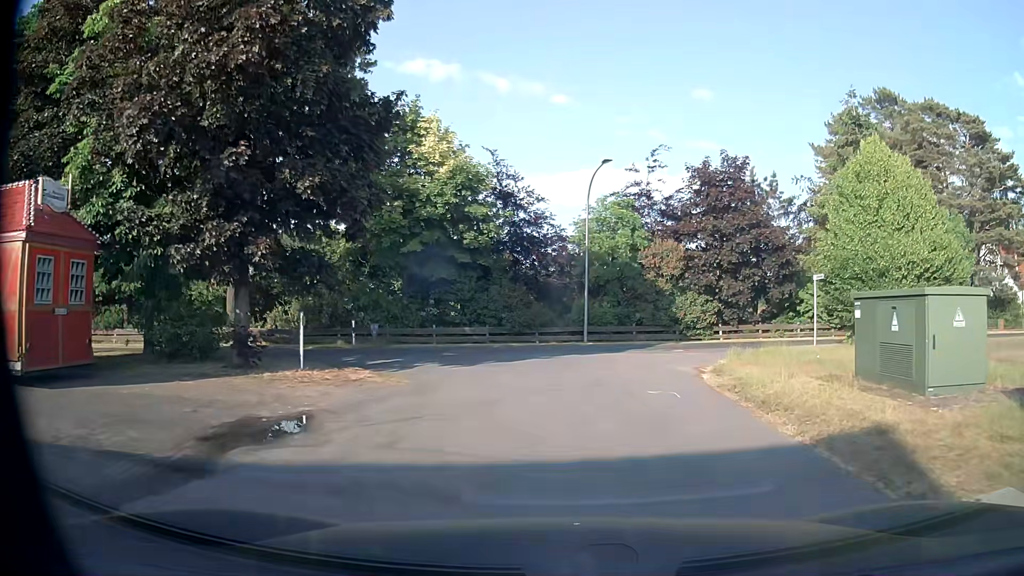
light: Day
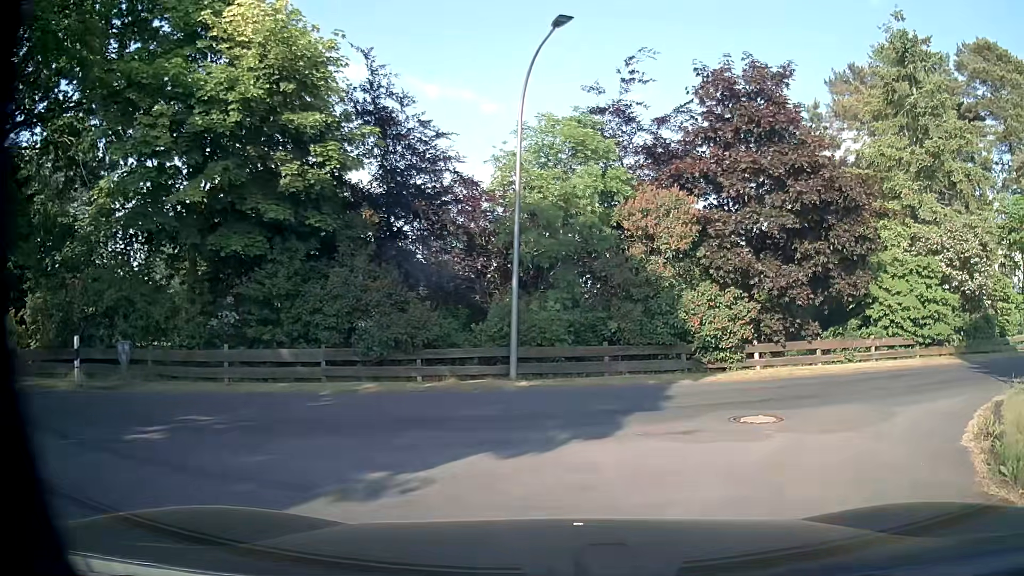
(+0.3, +13.5) m; +7°
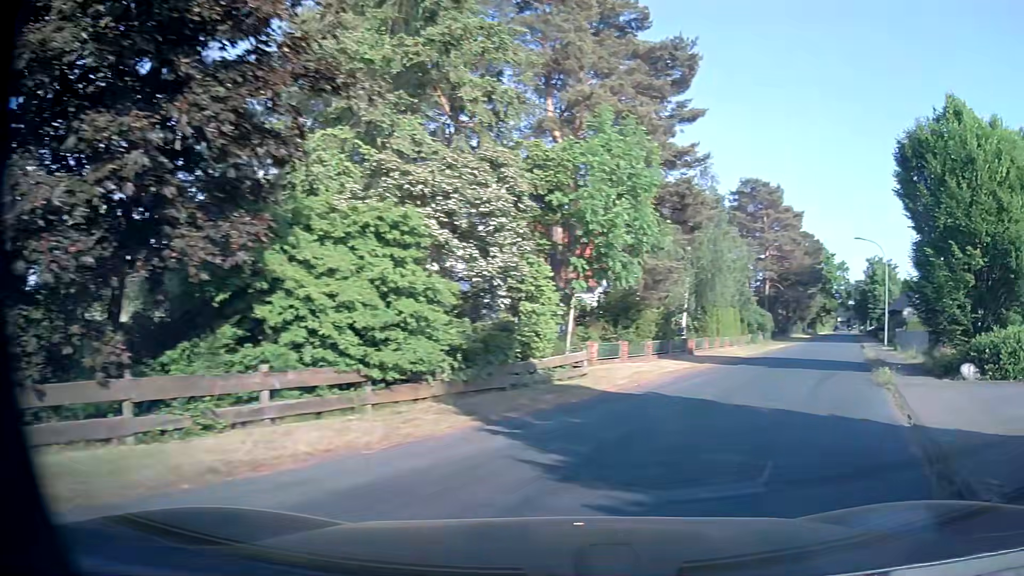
(+4.0, +10.7) m; +47°
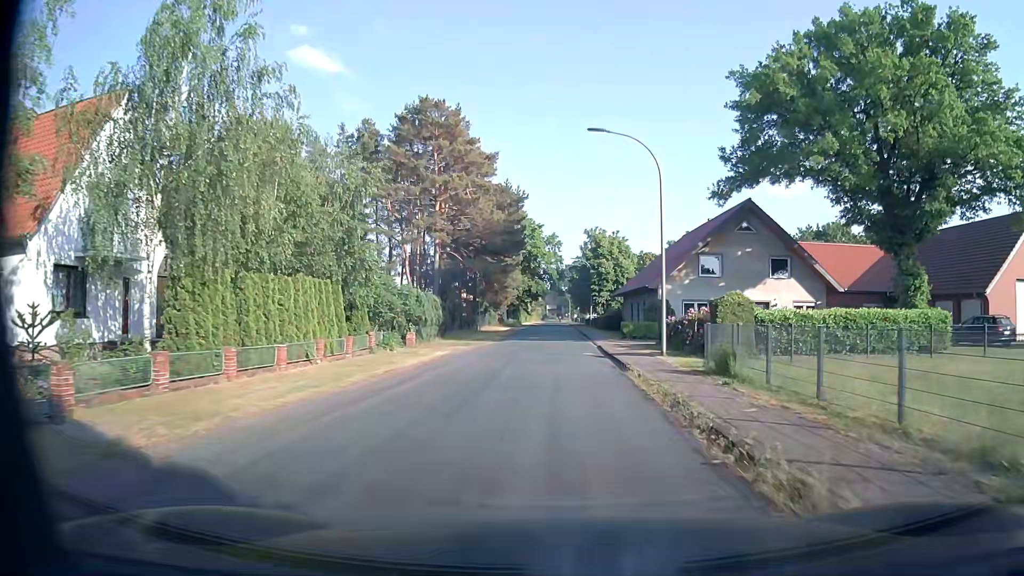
(+9.9, +23.6) m; +25°
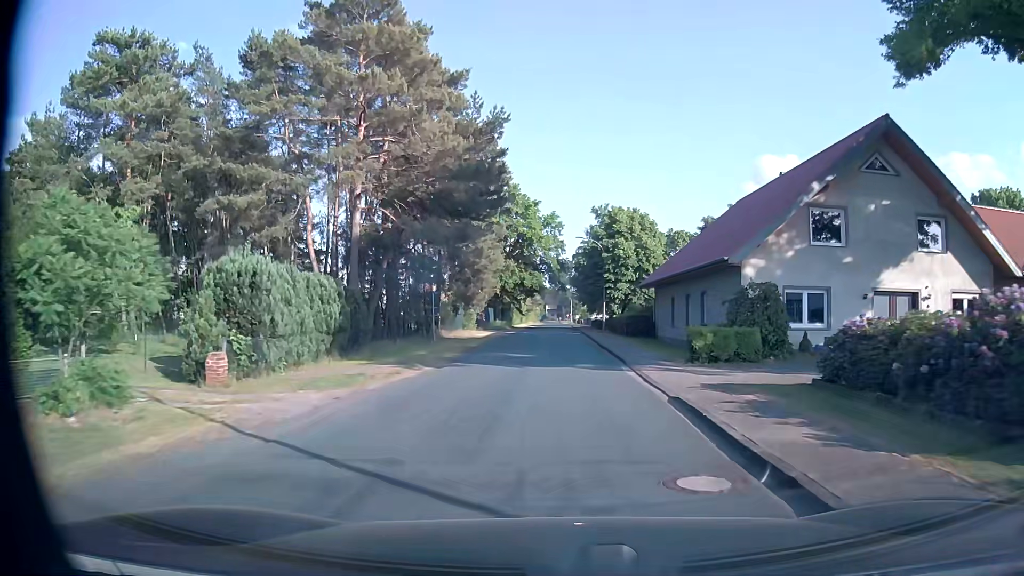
(+0.4, +19.9) m; +1°
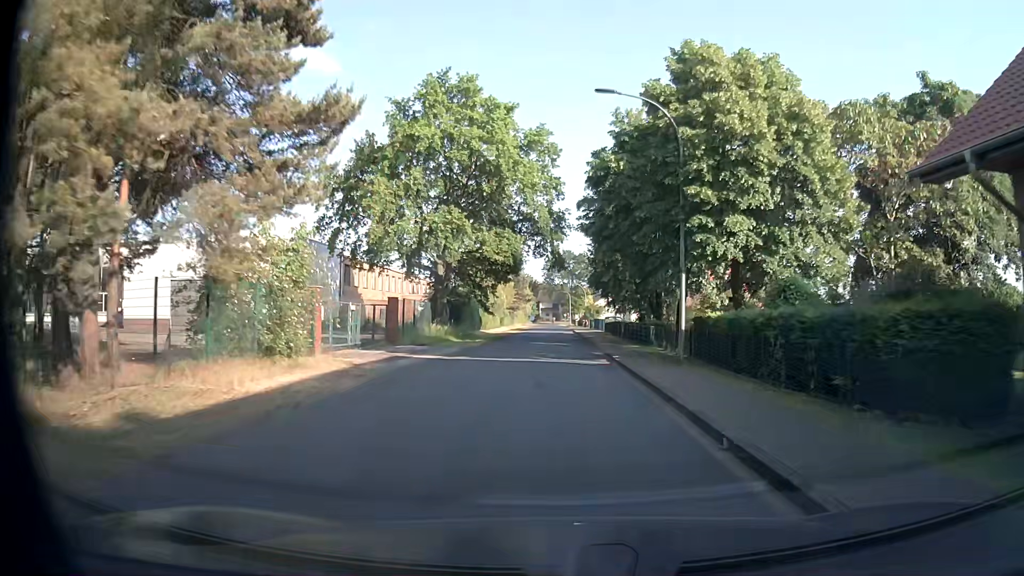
(+0.1, +35.2) m; -1°
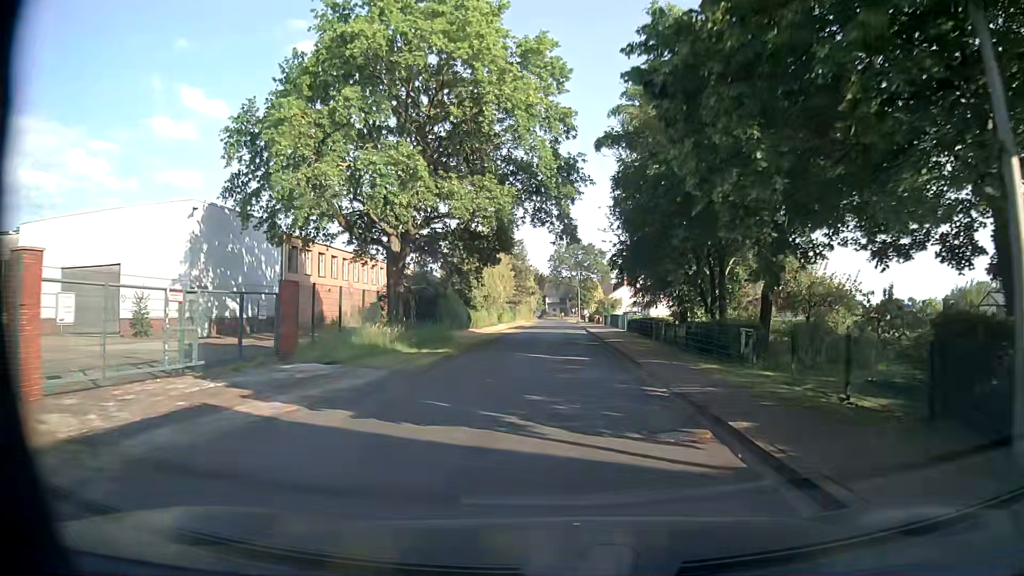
(0.0, +13.3) m; -1°
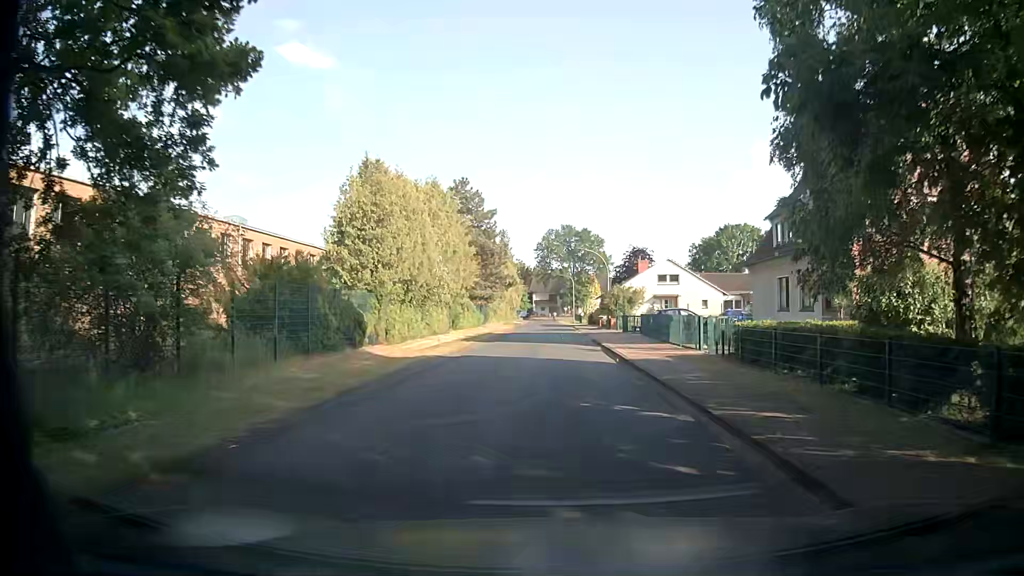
(+0.3, +27.4) m; +1°
